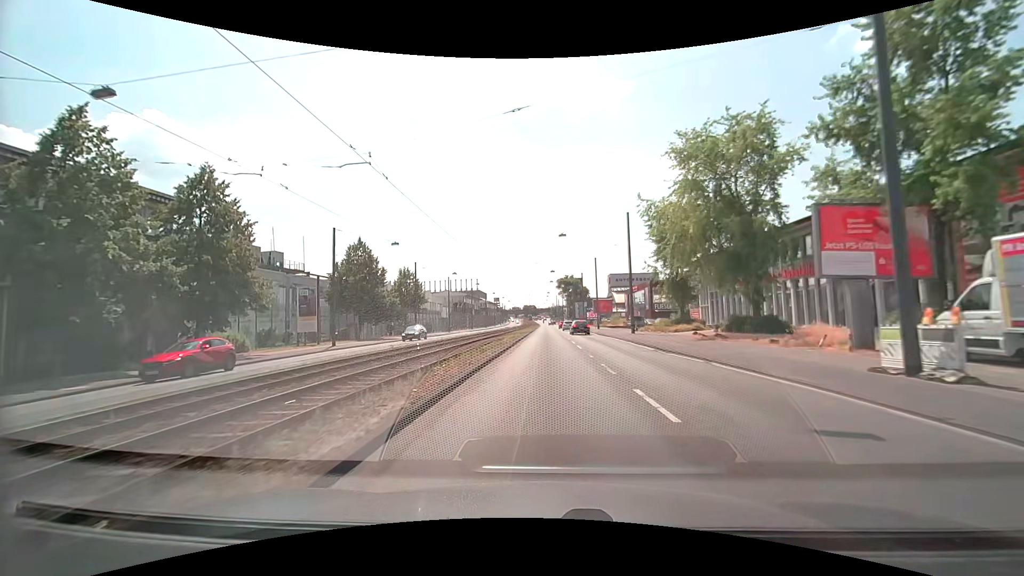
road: primary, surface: asphalt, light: Day
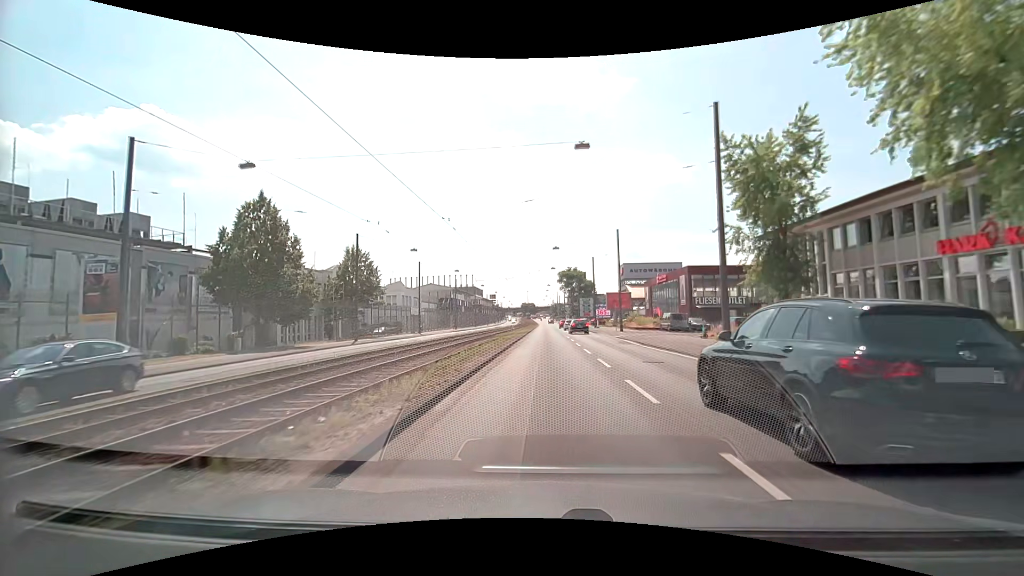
(0.0, +22.6) m; 0°
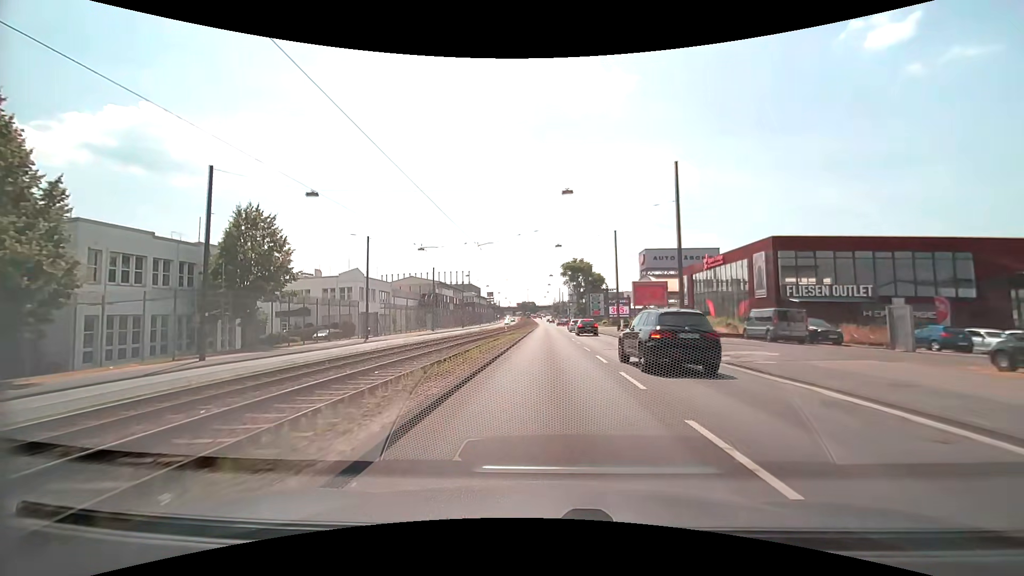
(0.0, +22.4) m; 0°
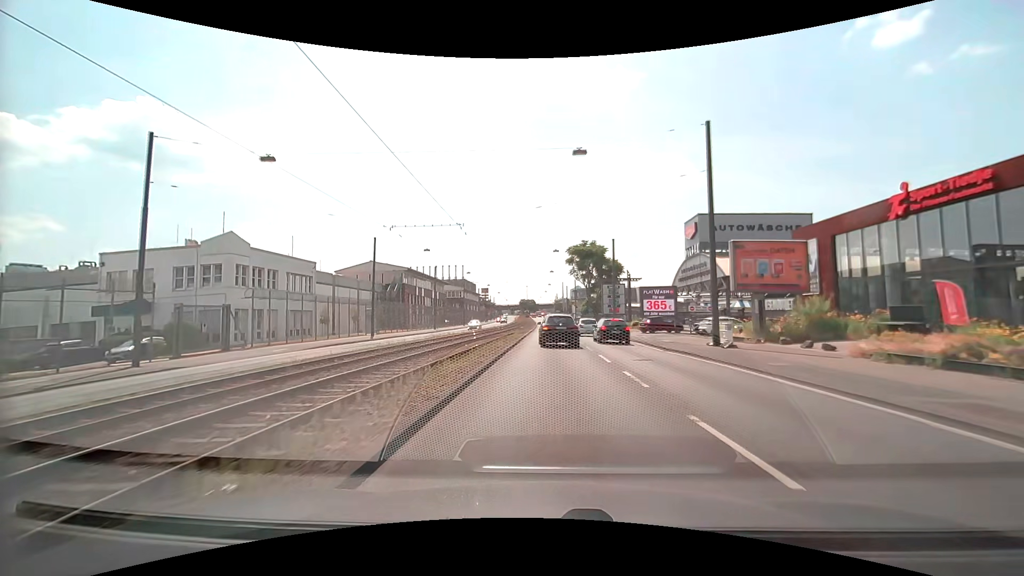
(0.0, +29.6) m; 0°
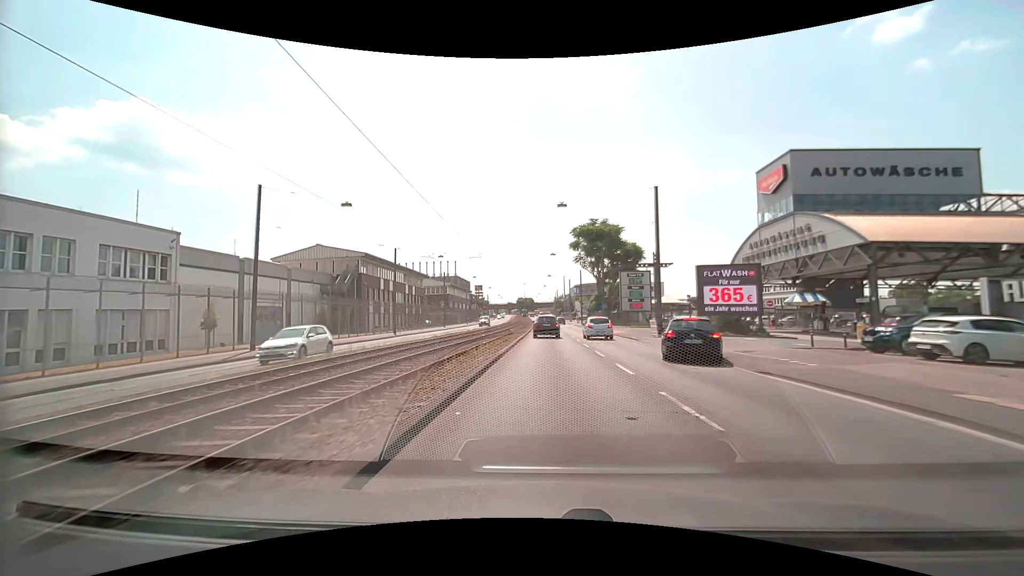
(0.0, +22.0) m; 0°
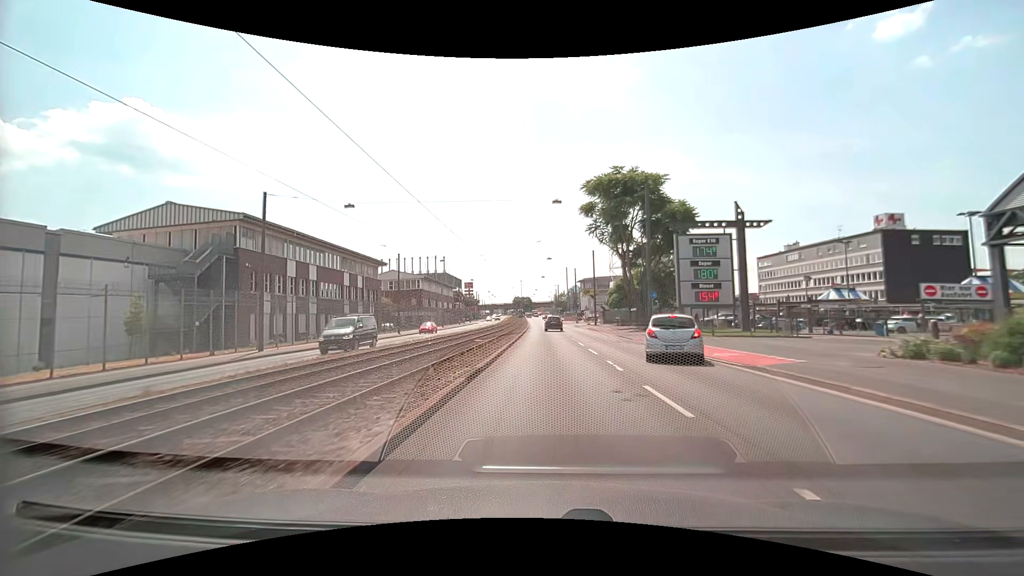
(+0.1, +29.1) m; 0°
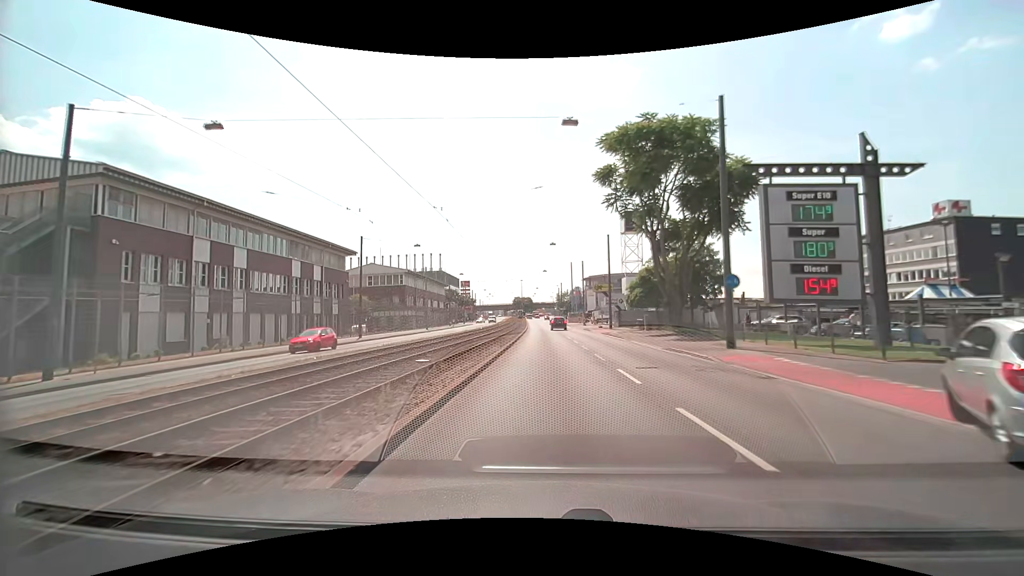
(-0.1, +14.5) m; 0°
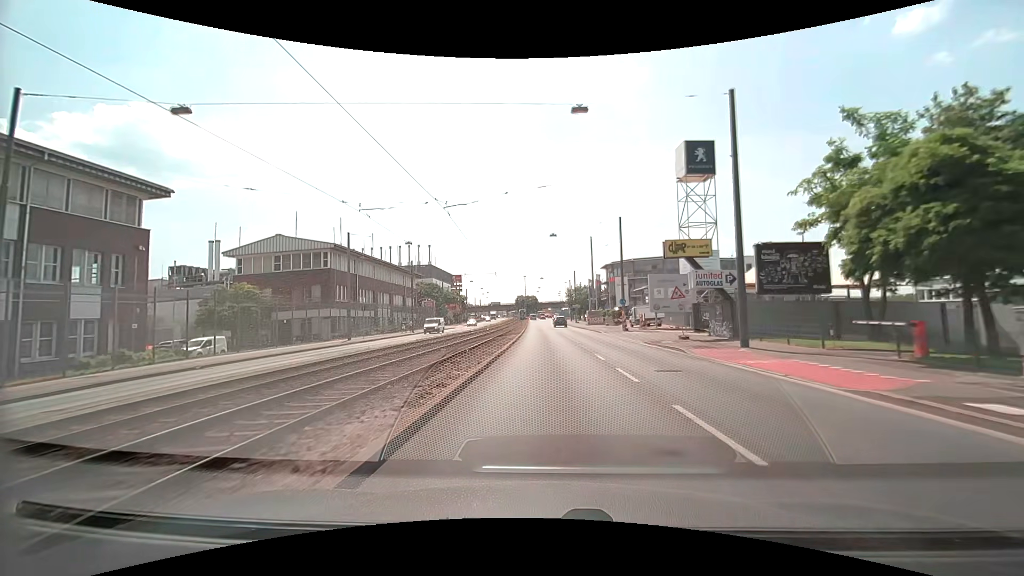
(-0.1, +35.8) m; -1°
(0, +10) (0, +20) (0, +30) (0, +40) (0, +50) (0, +60) (0, +70) (-1, +80) (-1, +90) (-1, +100) m
